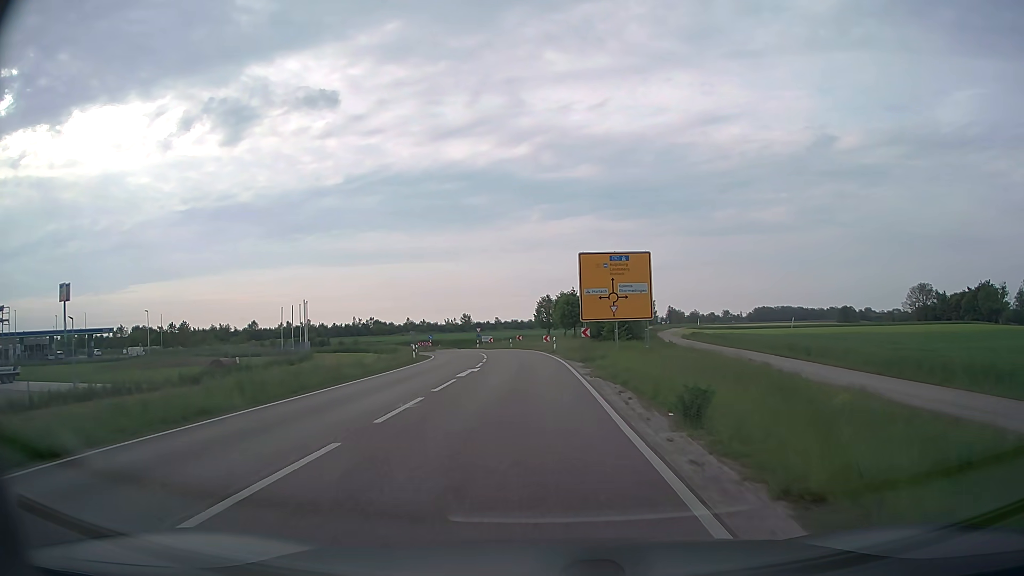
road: secondary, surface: asphalt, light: Day
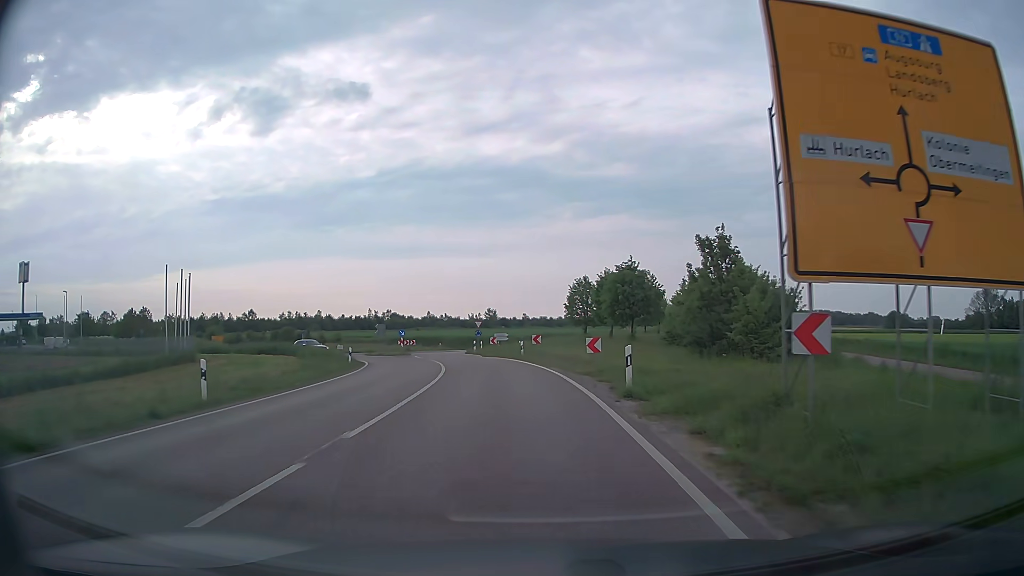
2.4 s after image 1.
(-0.4, +31.0) m; -3°
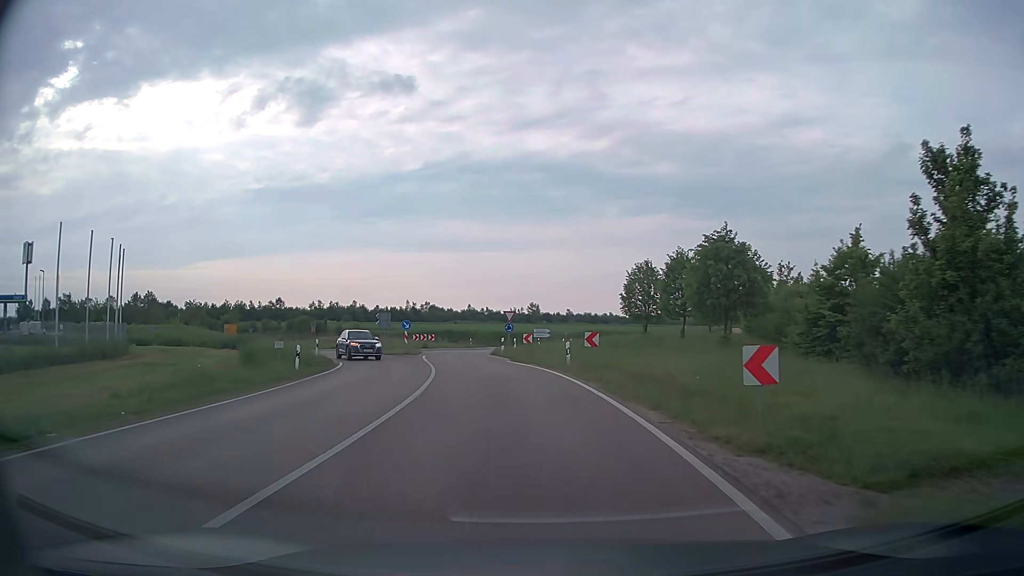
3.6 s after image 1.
(-0.4, +14.0) m; -3°
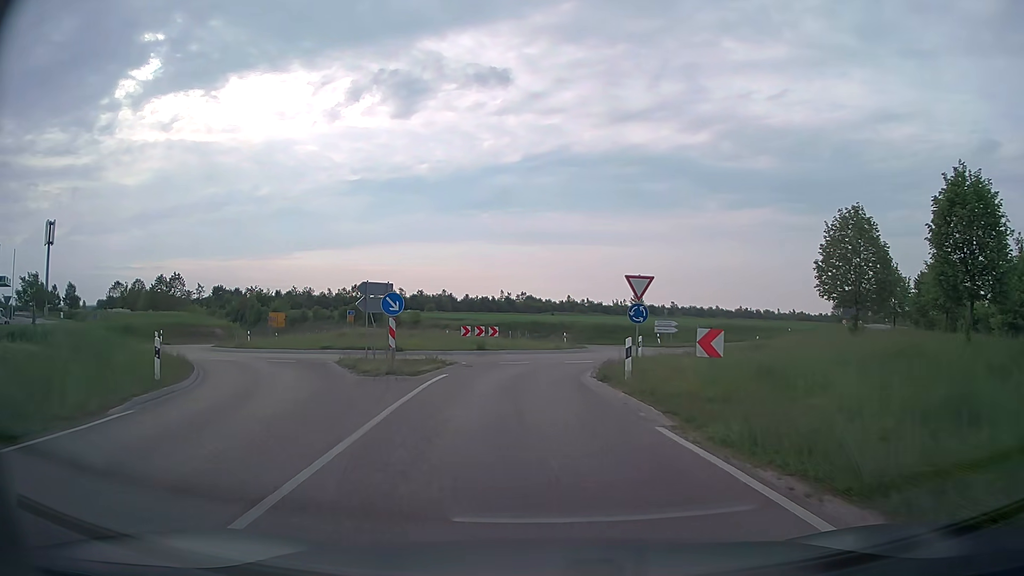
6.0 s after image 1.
(-1.7, +24.1) m; -8°
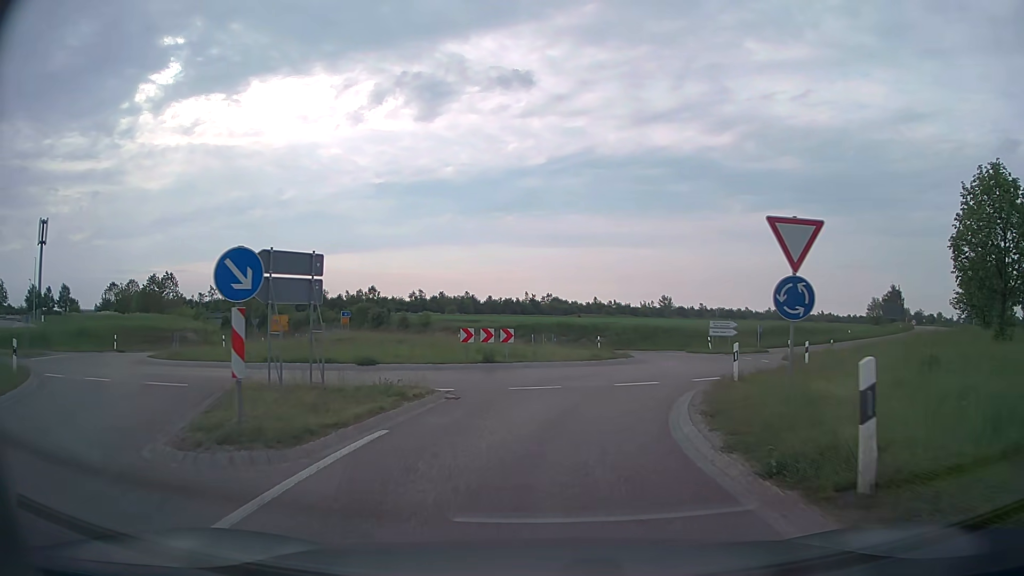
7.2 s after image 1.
(-0.2, +10.2) m; -2°
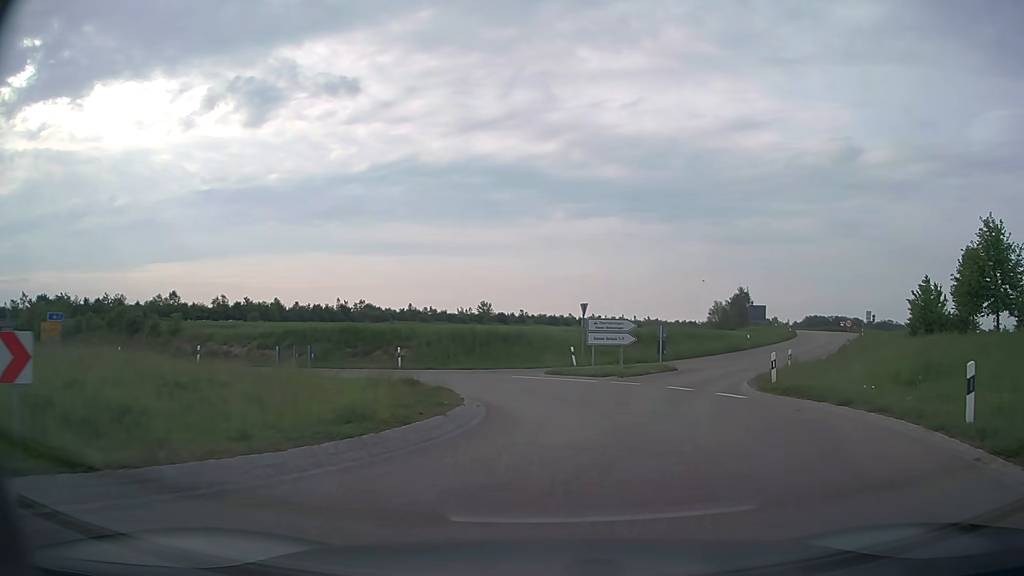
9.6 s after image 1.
(+1.9, +19.4) m; +15°
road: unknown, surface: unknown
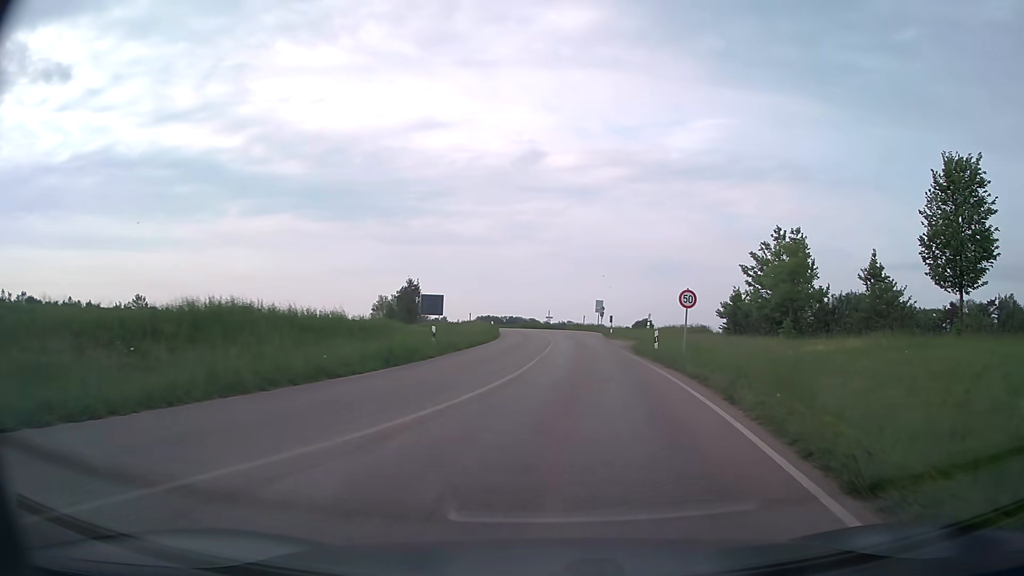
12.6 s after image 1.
(+7.3, +28.9) m; +28°
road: secondary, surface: asphalt
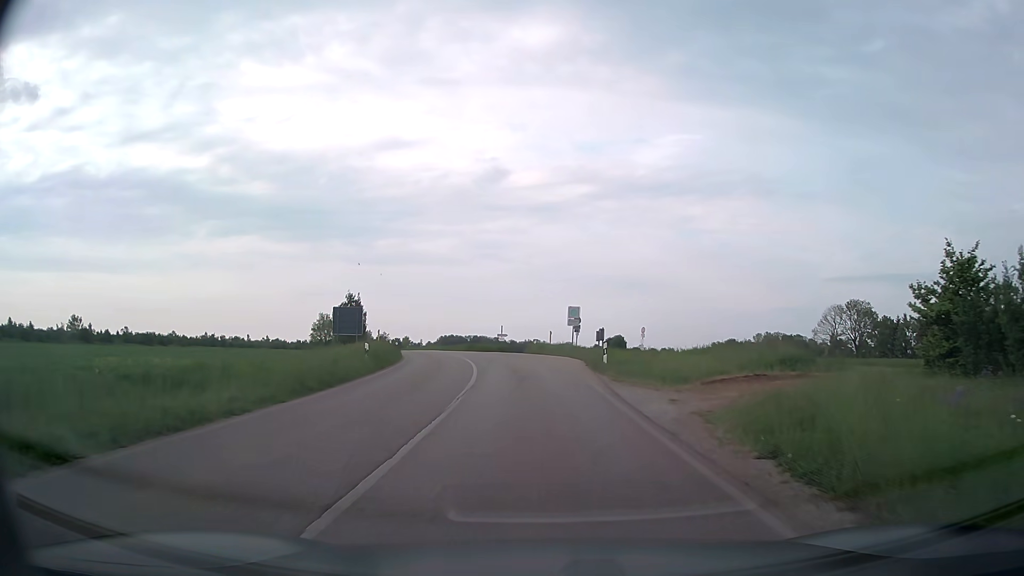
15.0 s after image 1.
(+1.7, +25.6) m; +3°
(0, +10) (0, +20) (-1, +30) (-2, +40) (-5, +50) (-7, +59) (-10, +69) (-13, +78) (-16, +88) (-19, +97) m
